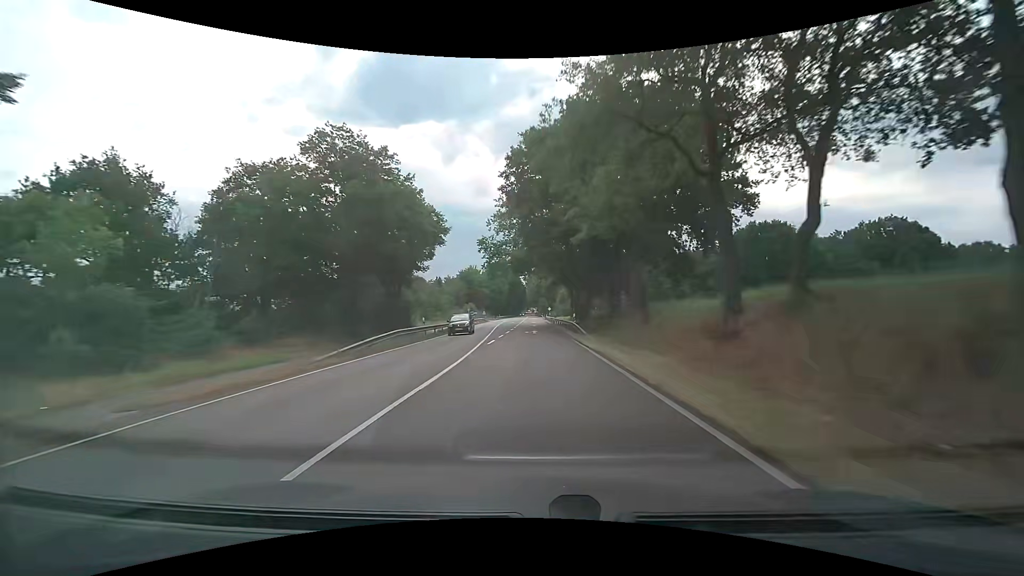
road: secondary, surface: asphalt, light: Day
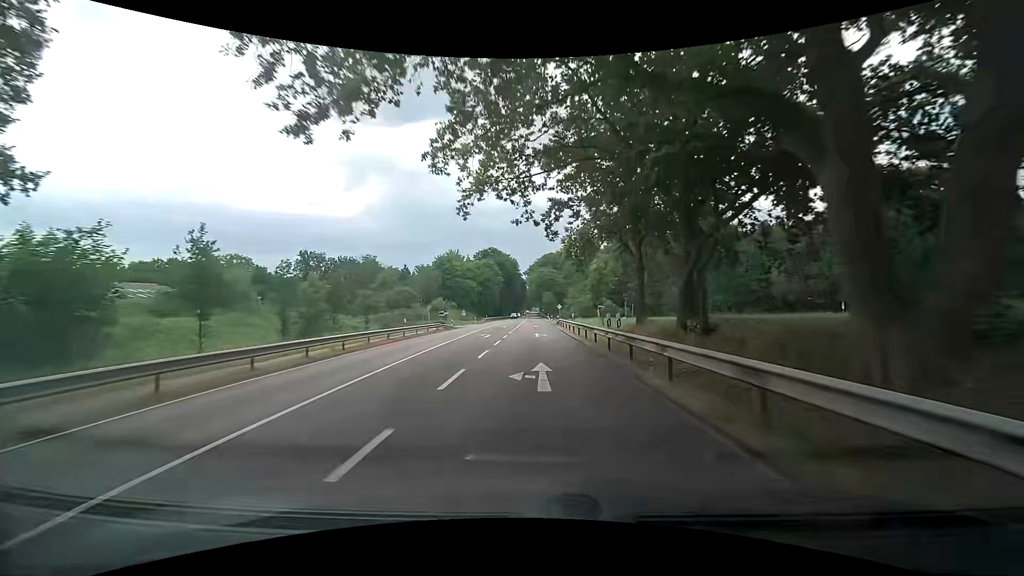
(-0.2, +42.8) m; 0°
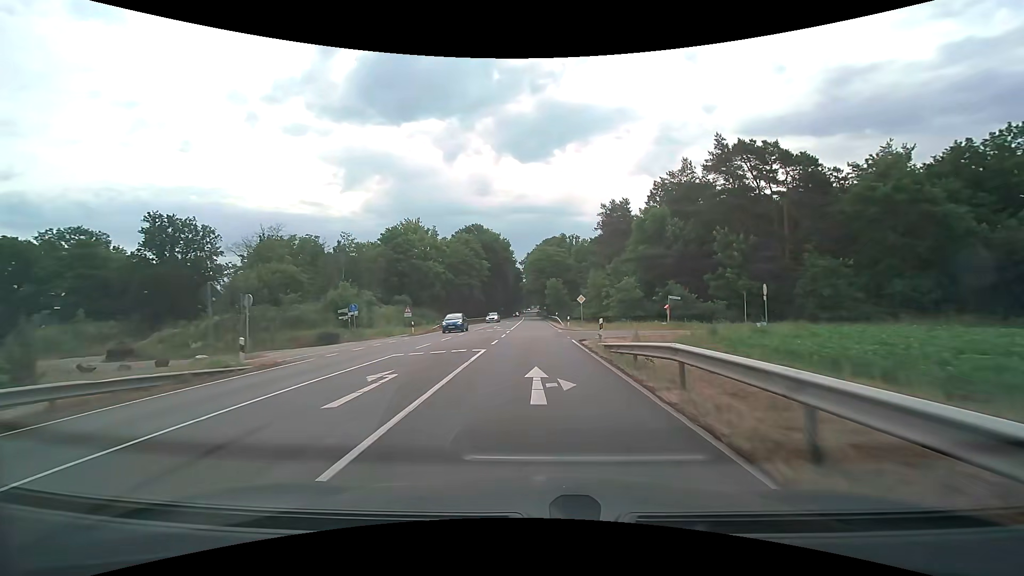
(+0.2, +41.3) m; 0°
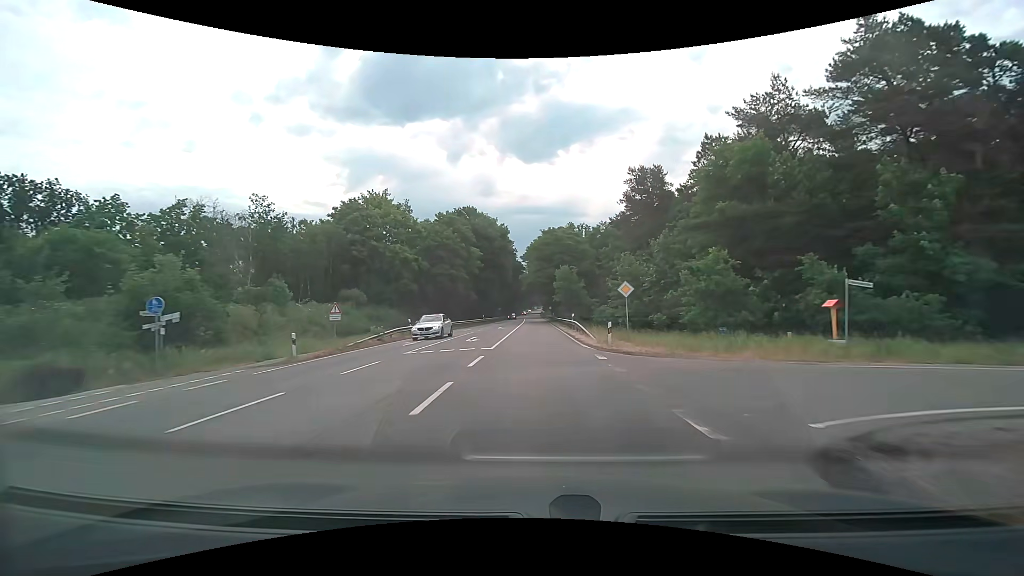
(-0.2, +20.3) m; -1°
